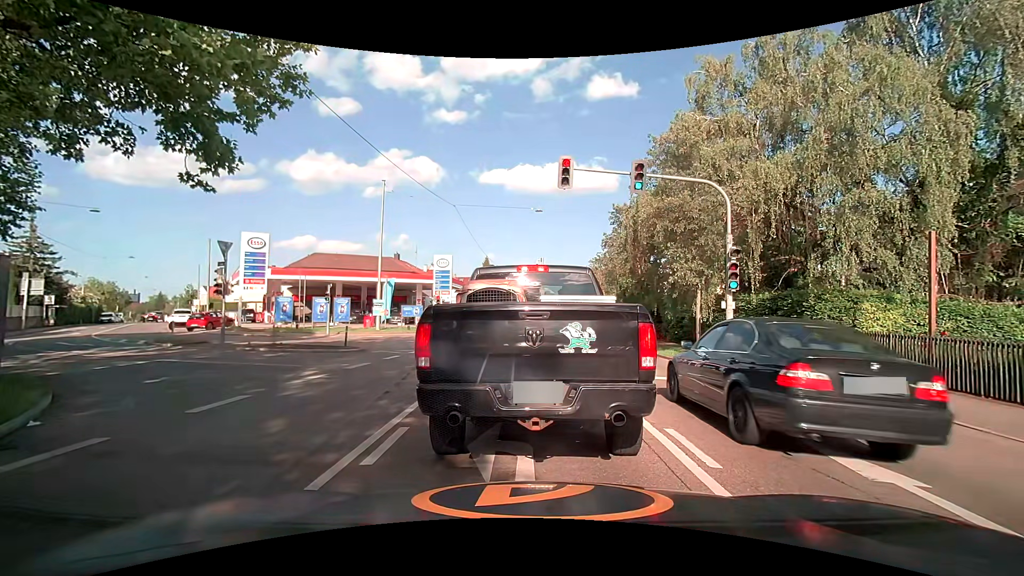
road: secondary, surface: asphalt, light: Day
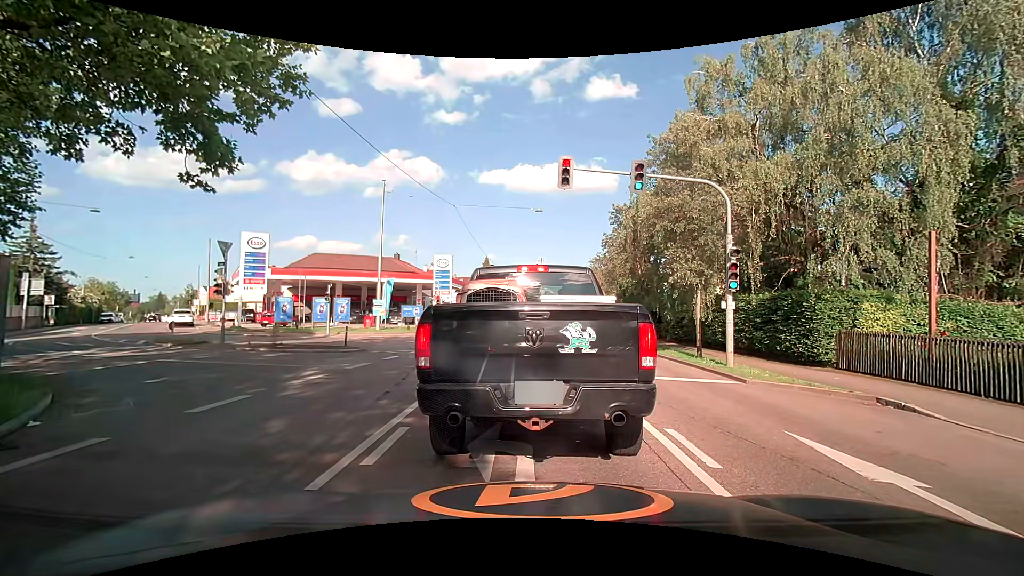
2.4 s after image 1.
(0.0, 0.0) m; 0°
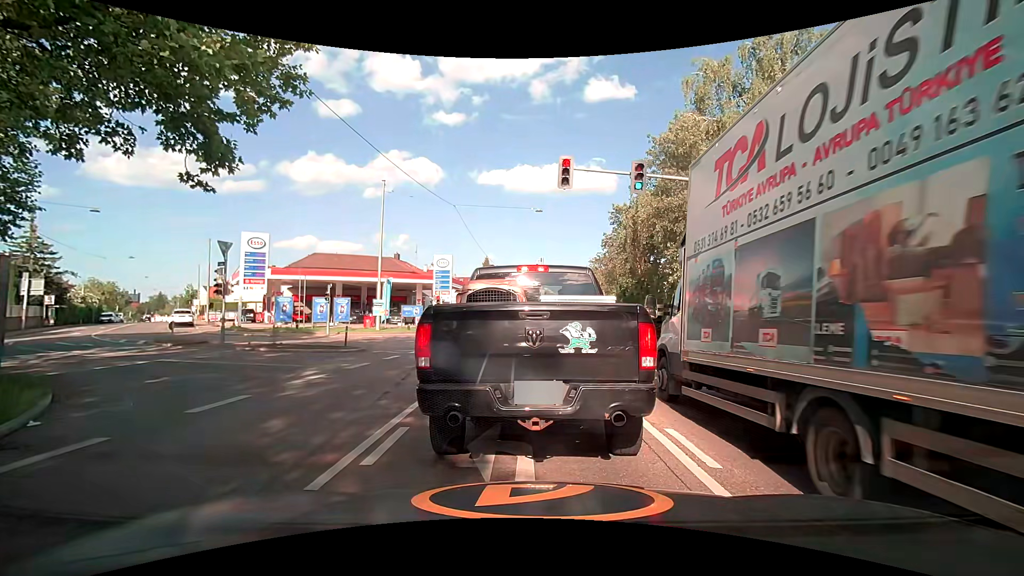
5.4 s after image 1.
(0.0, 0.0) m; 0°
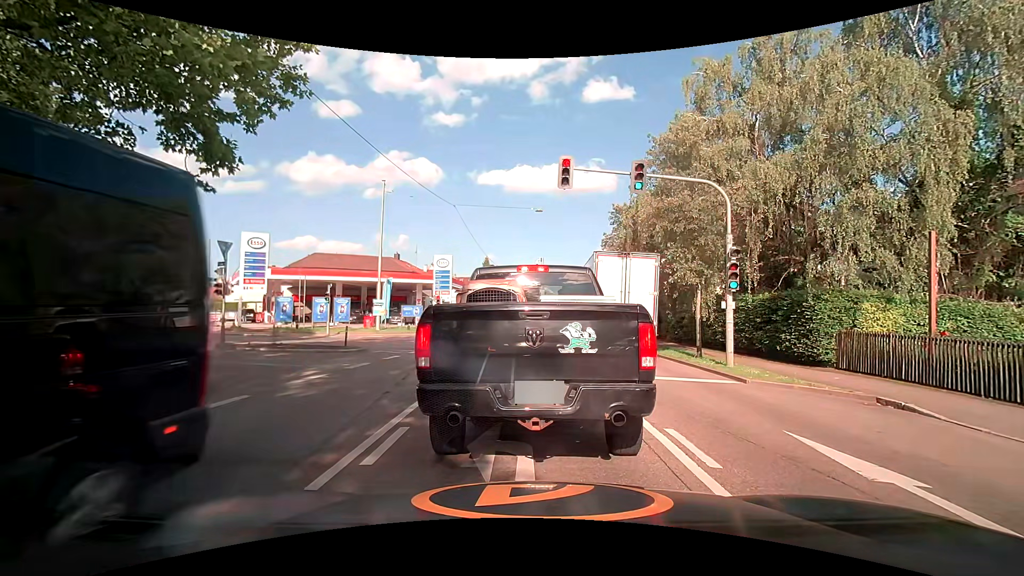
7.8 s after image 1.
(0.0, 0.0) m; 0°
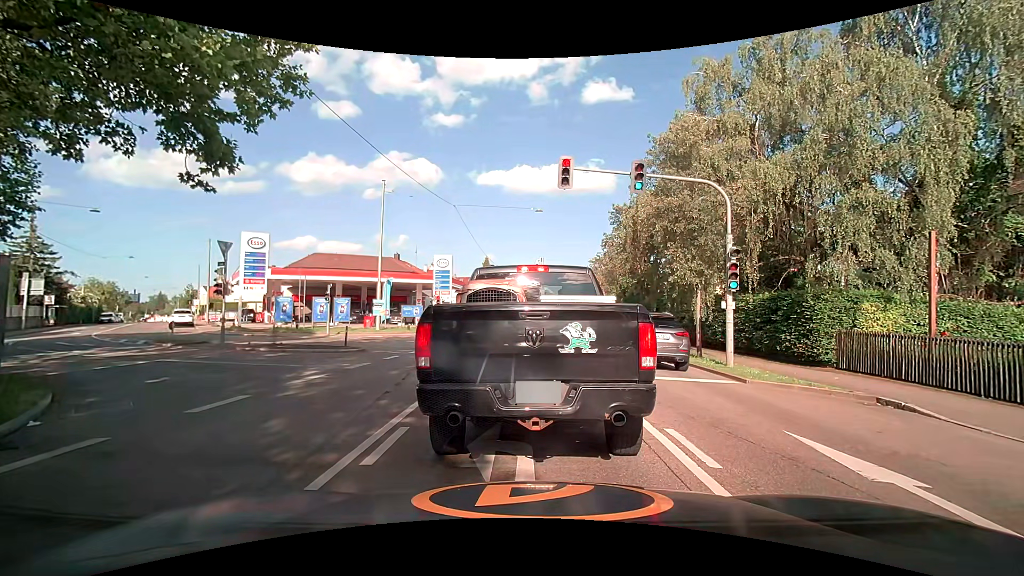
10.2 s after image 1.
(0.0, 0.0) m; 0°
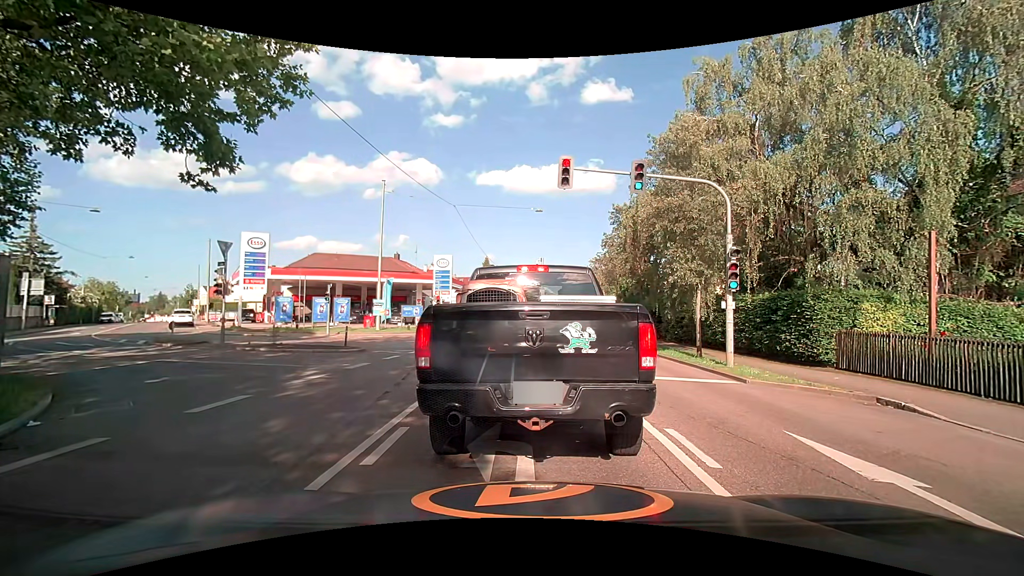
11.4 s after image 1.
(0.0, 0.0) m; 0°
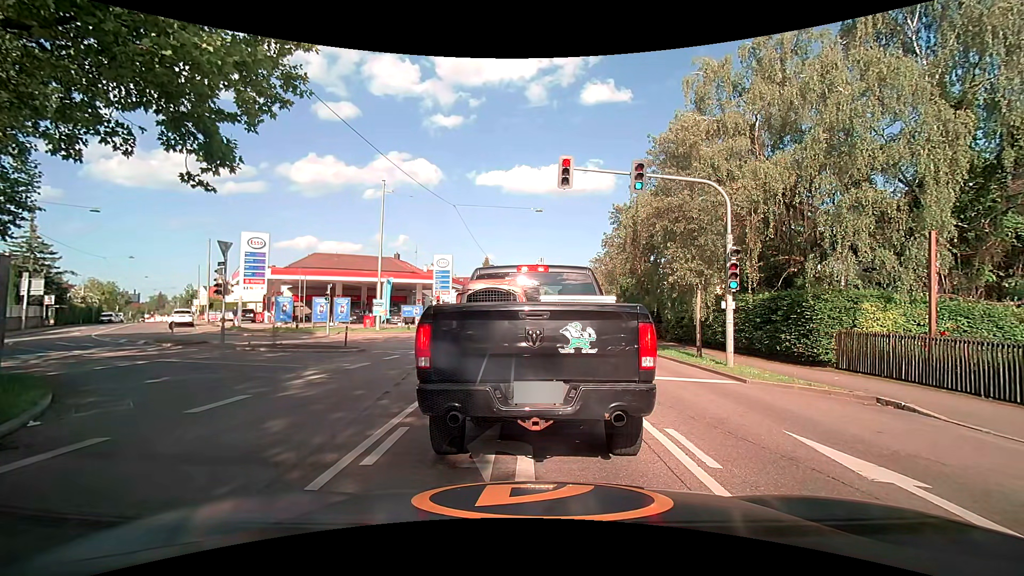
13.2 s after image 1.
(0.0, 0.0) m; 0°
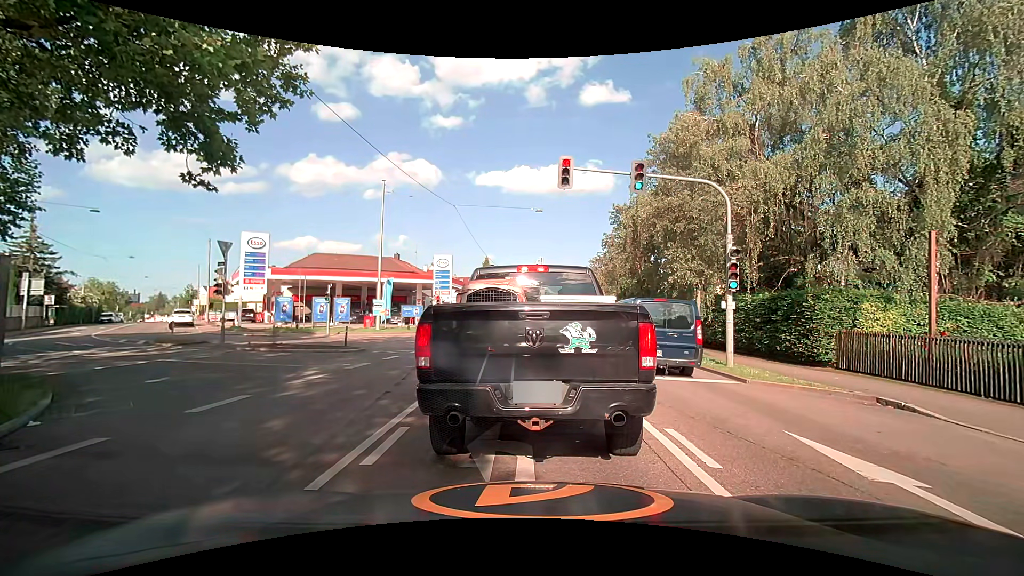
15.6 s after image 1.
(0.0, 0.0) m; 0°
